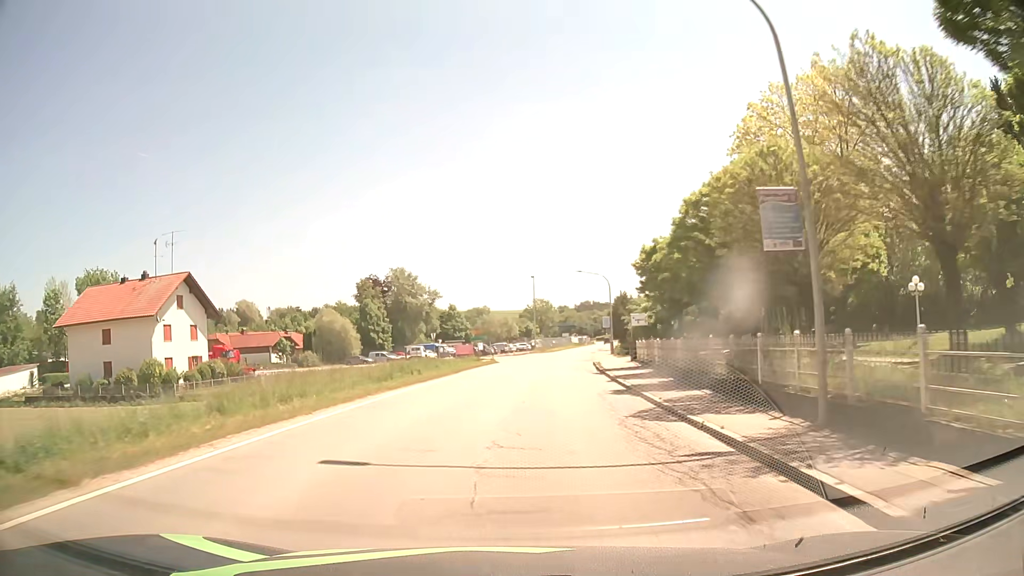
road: secondary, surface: asphalt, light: Day
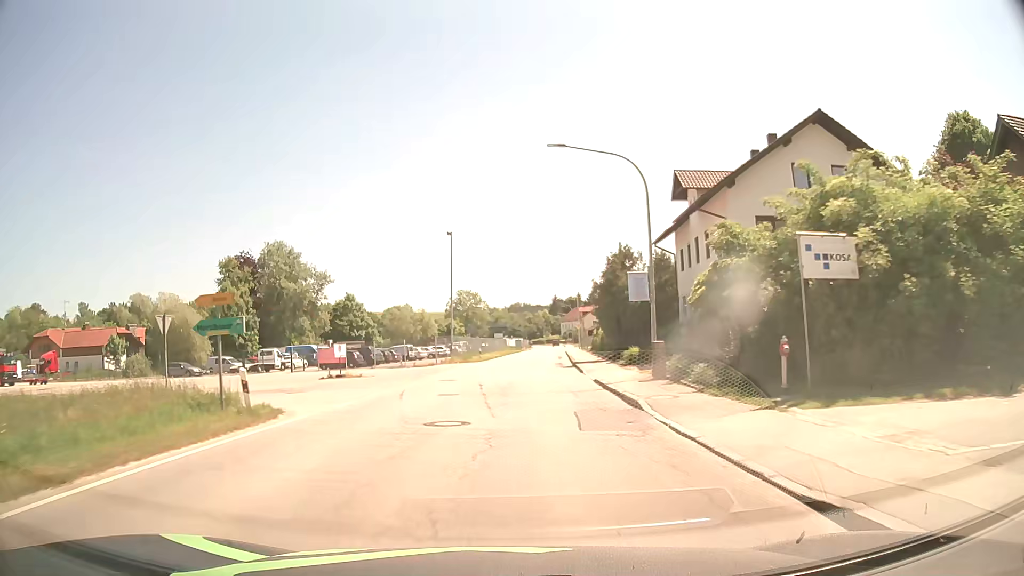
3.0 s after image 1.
(+2.4, +38.1) m; +6°
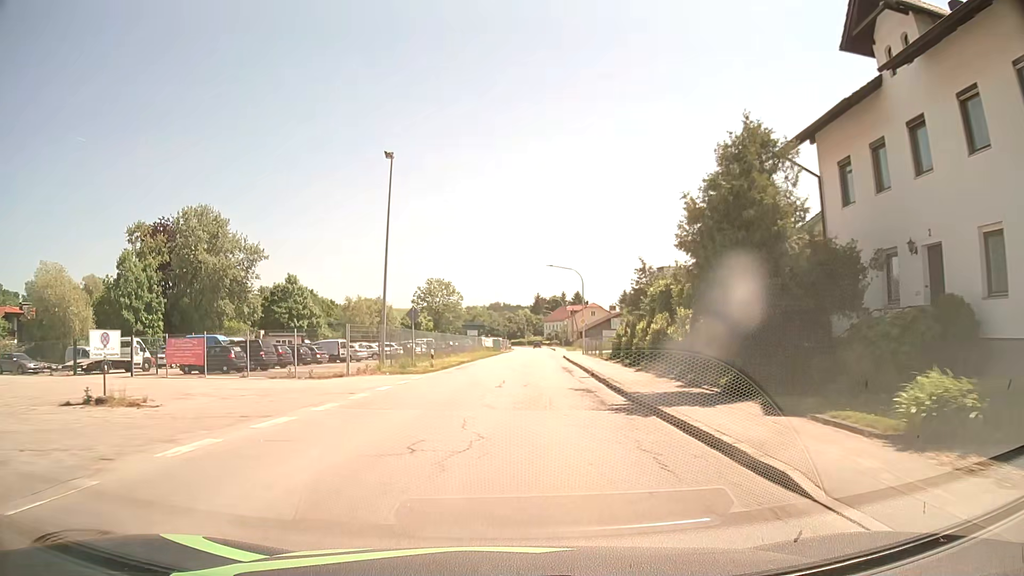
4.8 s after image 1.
(+0.3, +22.9) m; +2°
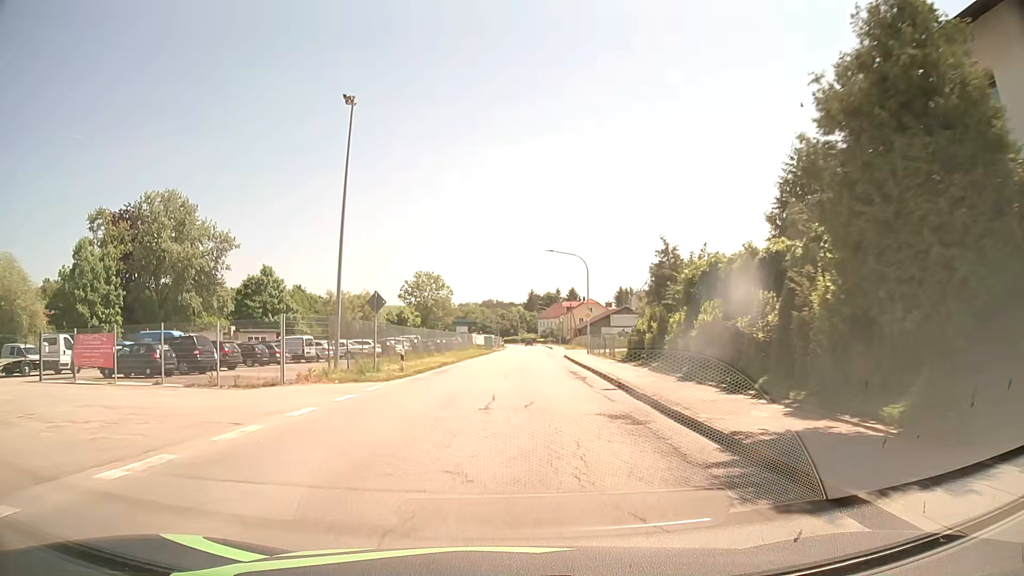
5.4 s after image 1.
(0.0, +7.6) m; +1°
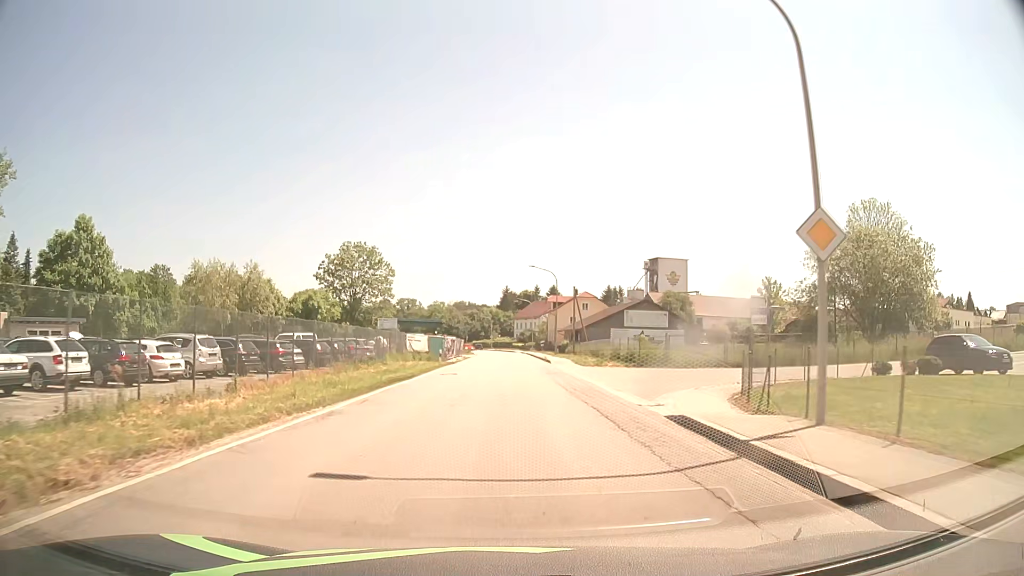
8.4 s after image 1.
(+0.8, +38.0) m; +2°
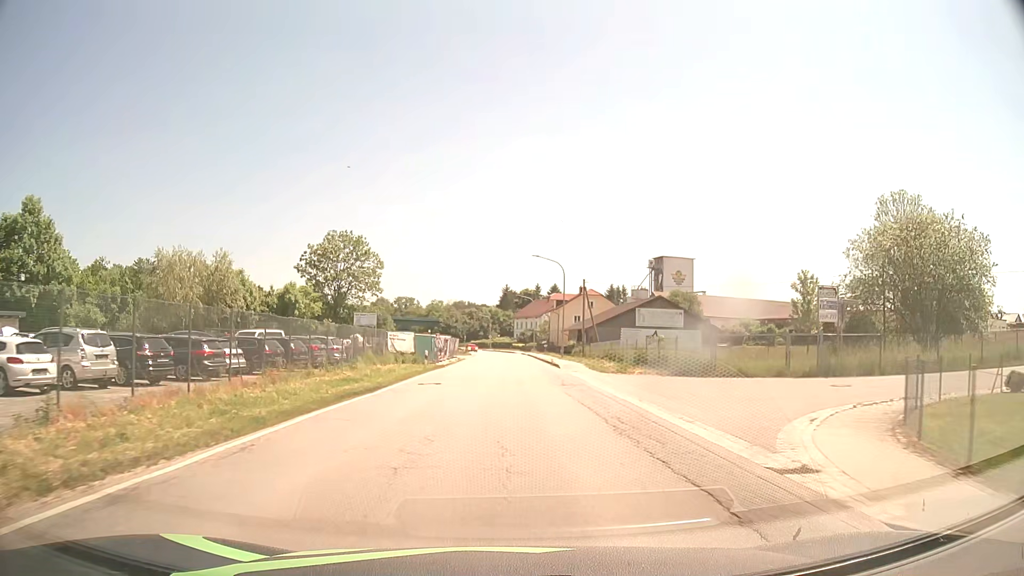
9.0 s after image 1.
(0.0, +7.6) m; 0°
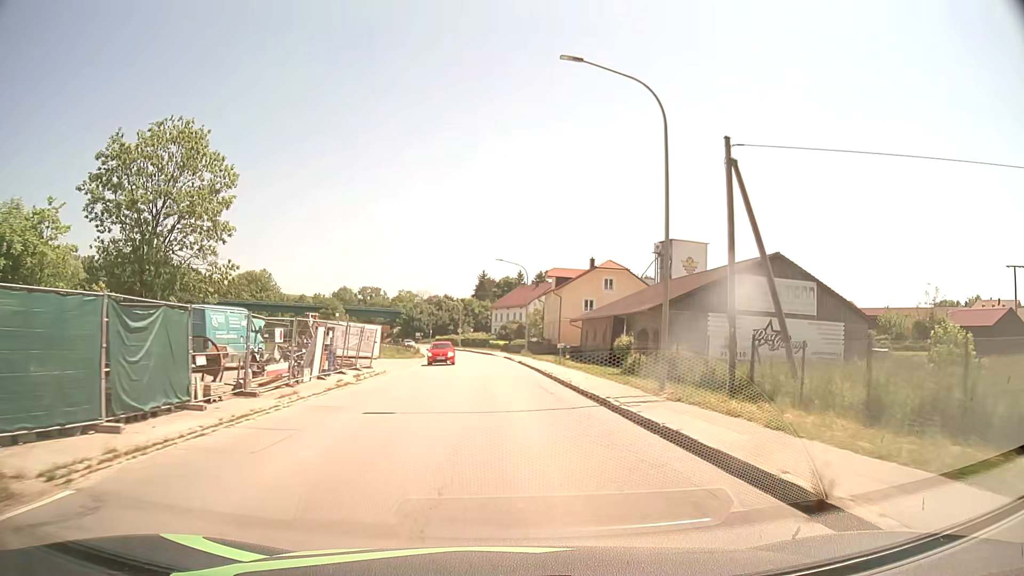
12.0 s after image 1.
(+0.4, +38.0) m; +2°
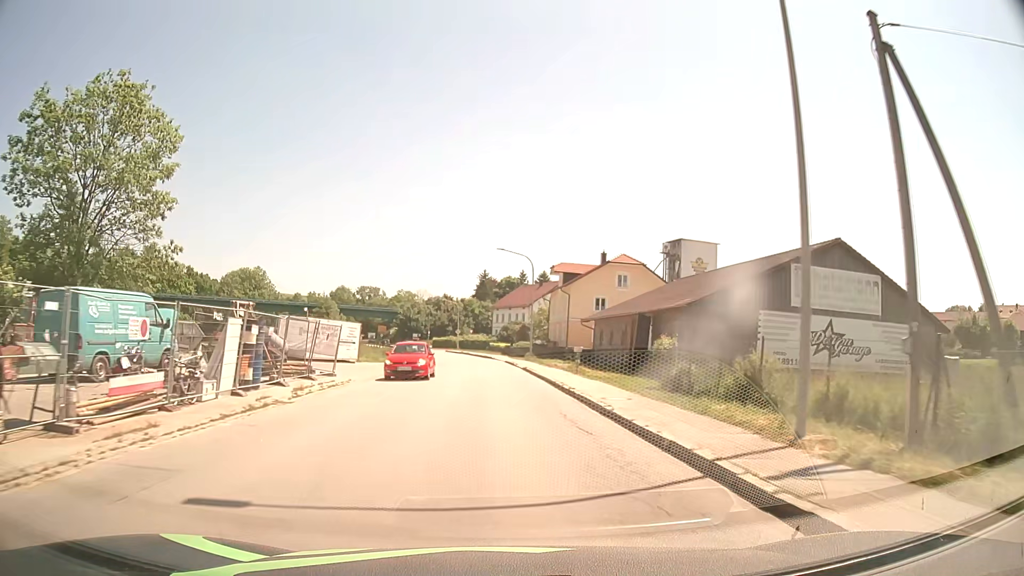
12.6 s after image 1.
(0.0, +7.6) m; 0°
(0, +10) (0, +20) (-1, +30) (-1, +40) (-2, +50) (-3, +60) (-5, +70) (-7, +80) (-9, +89) (-11, +99) m
